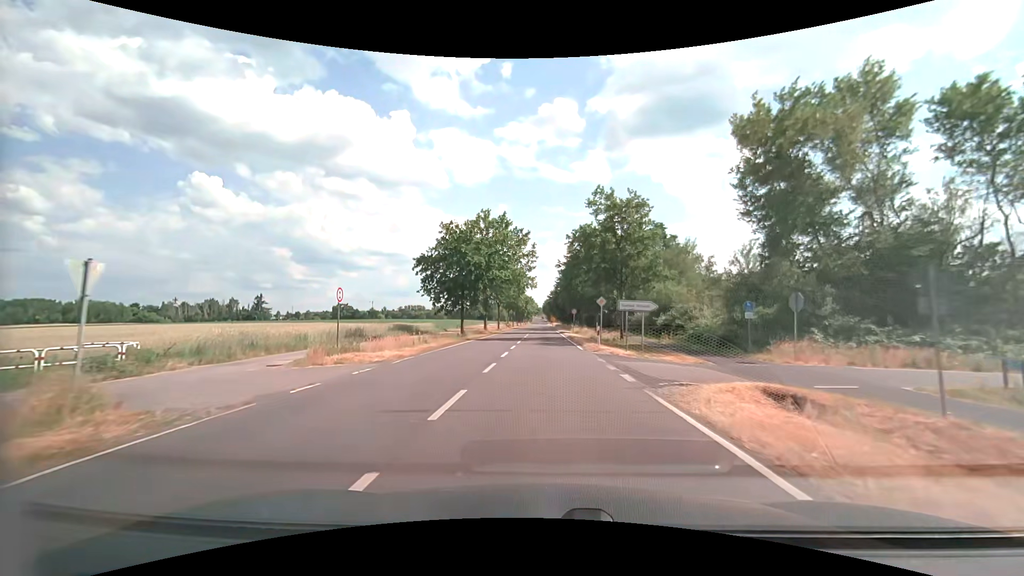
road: secondary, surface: asphalt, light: Day
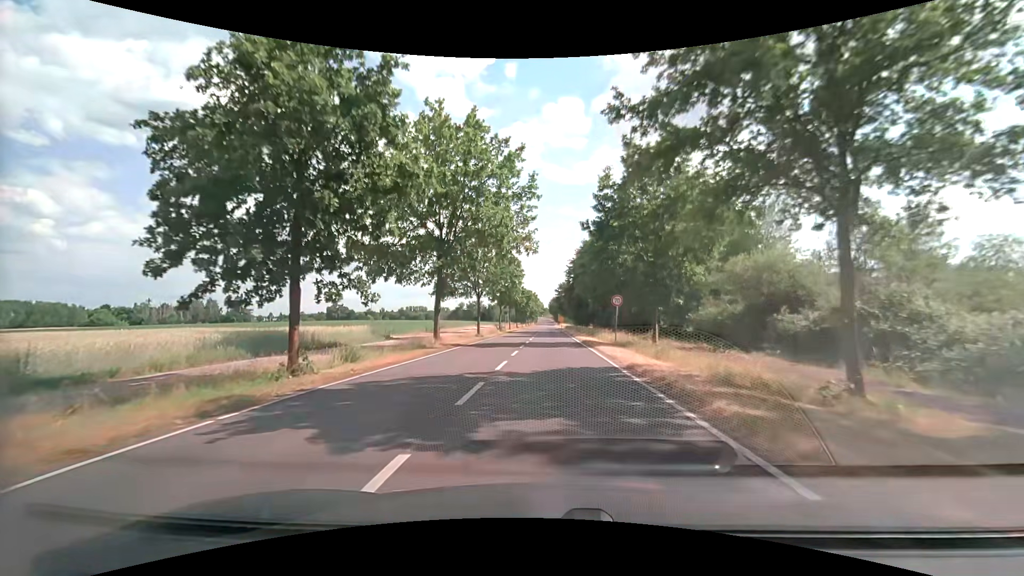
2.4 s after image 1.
(-0.1, +28.9) m; 0°
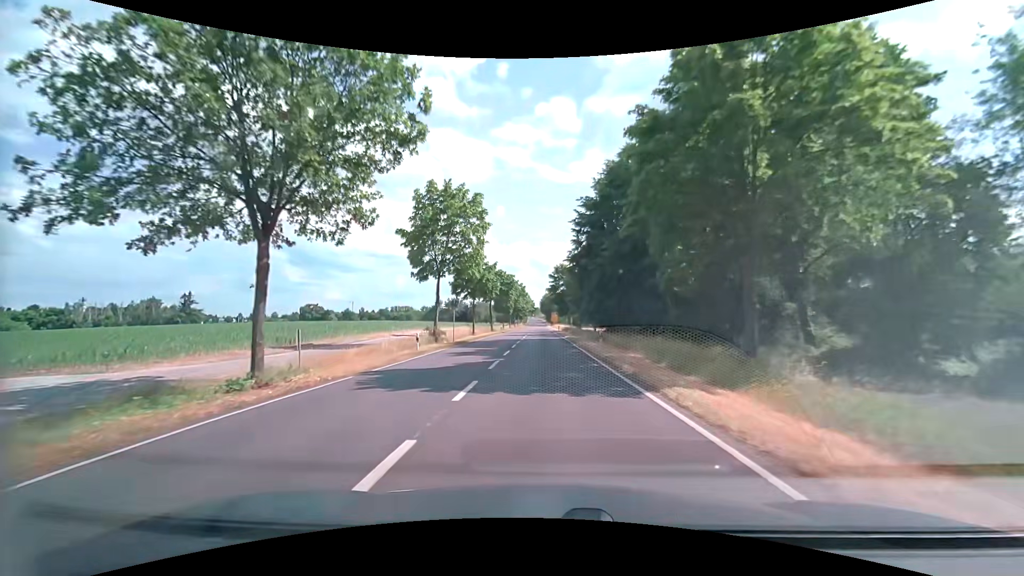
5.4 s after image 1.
(+0.4, +35.4) m; +1°
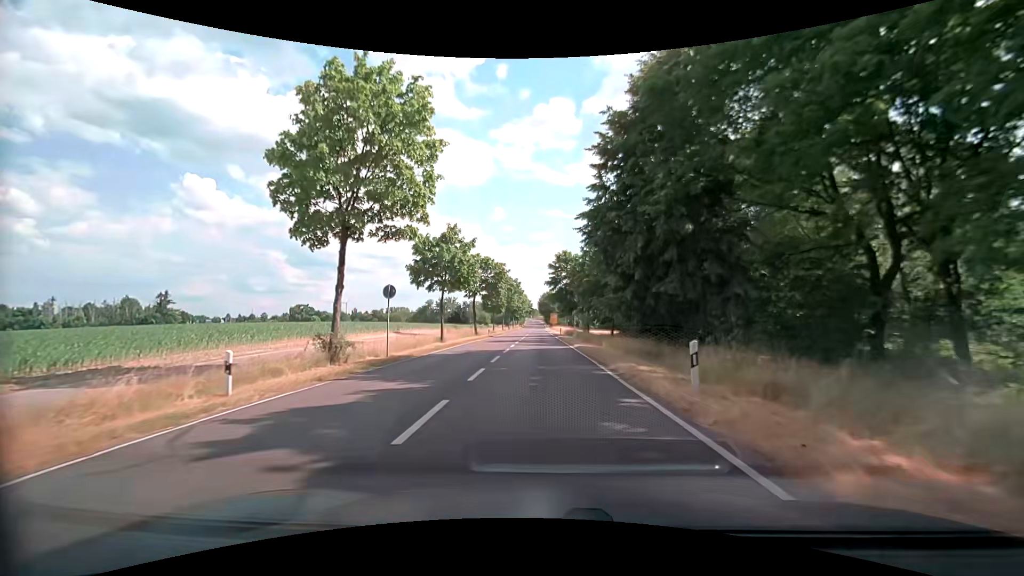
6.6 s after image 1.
(-0.1, +15.3) m; 0°
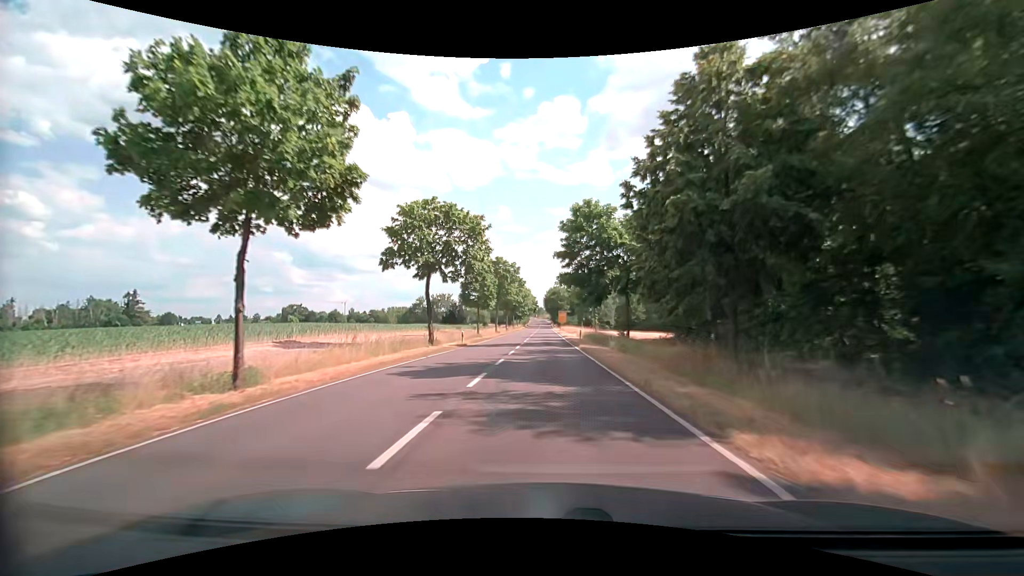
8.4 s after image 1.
(-0.2, +24.7) m; -1°
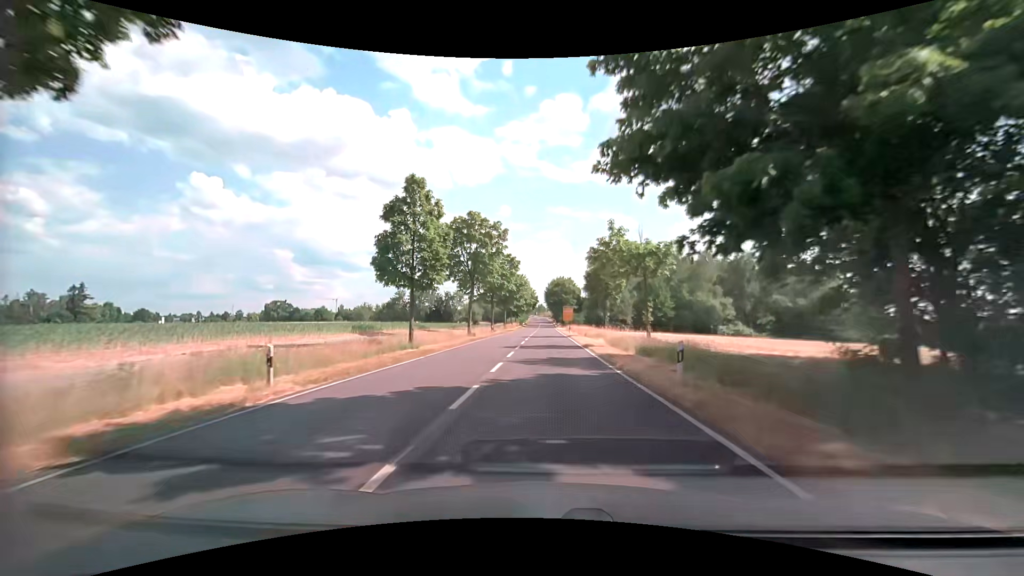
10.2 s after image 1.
(0.0, +27.4) m; 0°
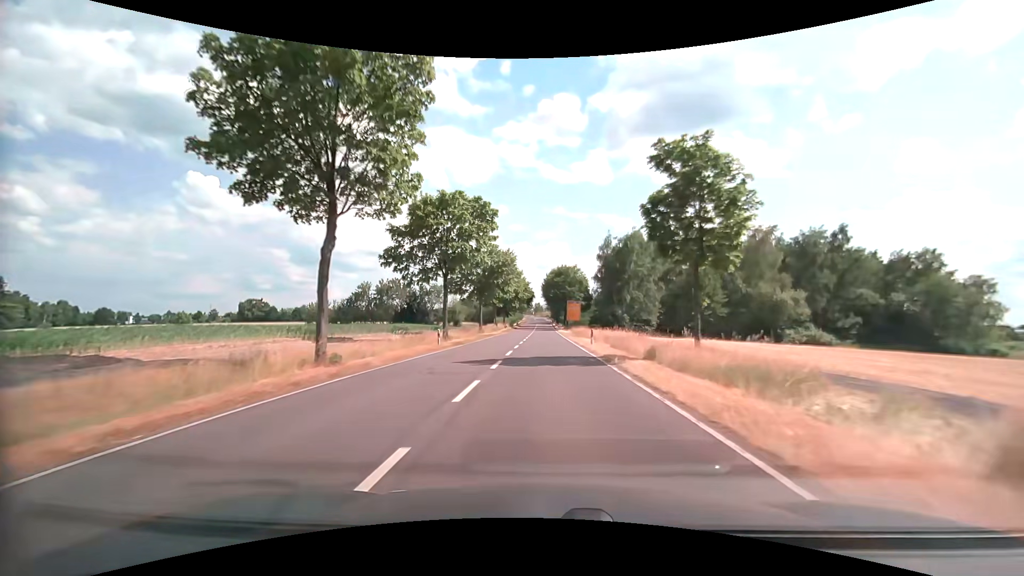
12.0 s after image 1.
(+0.1, +29.7) m; 0°
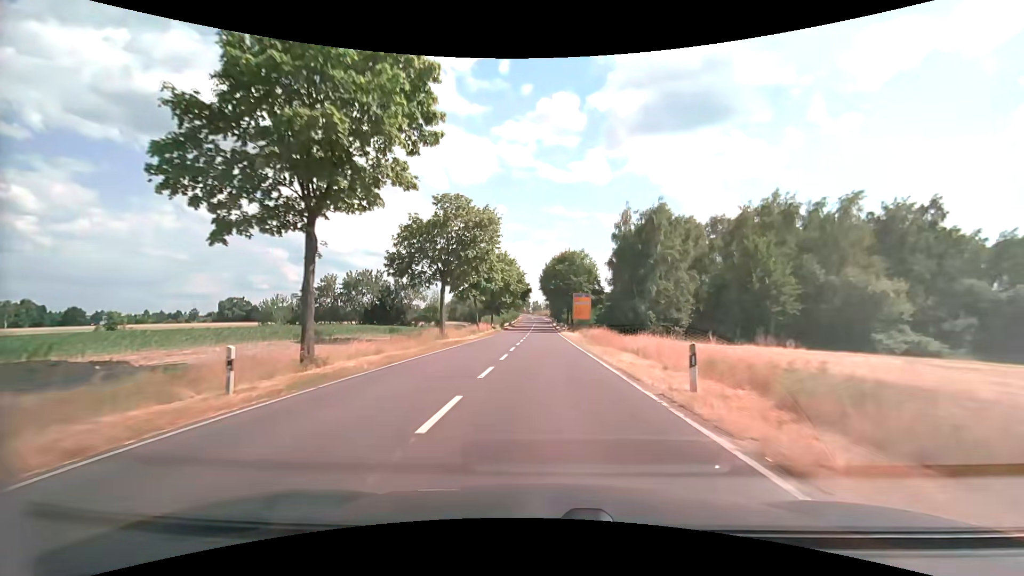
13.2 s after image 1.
(0.0, +20.3) m; 0°
(0, +10) (0, +20) (0, +30) (0, +40) (0, +50) (0, +60) (0, +70) (0, +80) (0, +90) (0, +100) m
